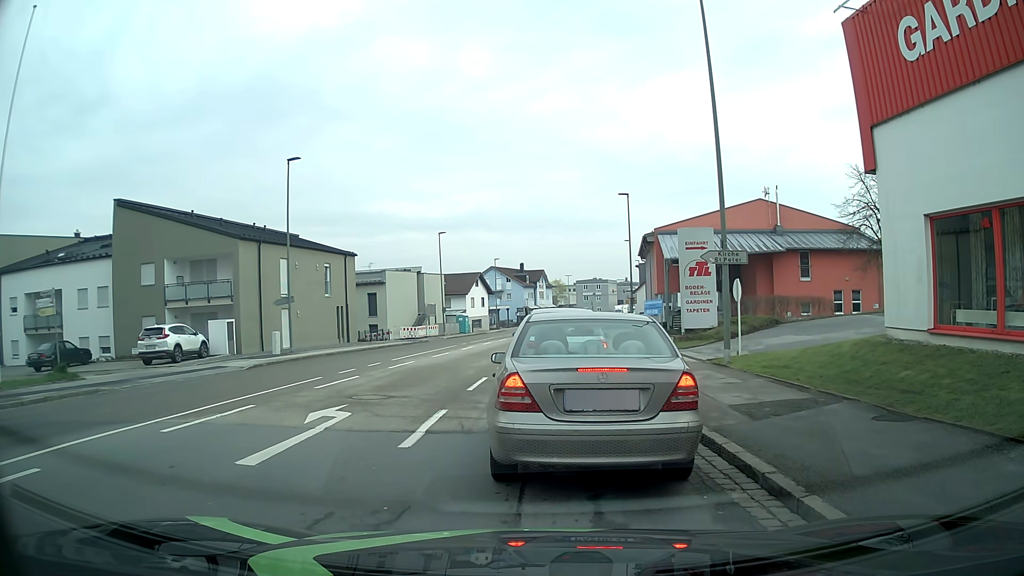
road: tertiary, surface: asphalt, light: Day
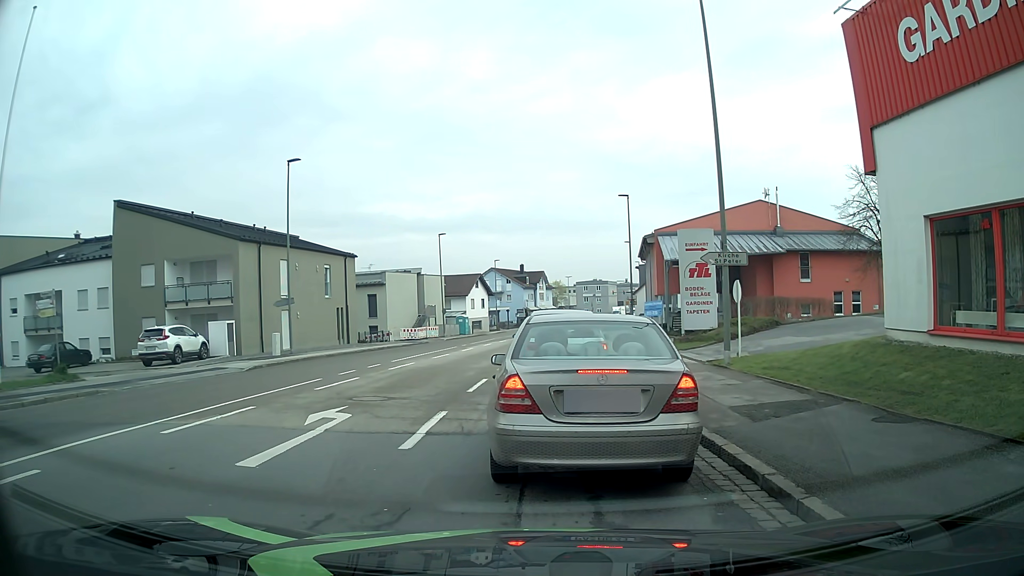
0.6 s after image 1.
(0.0, 0.0) m; 0°
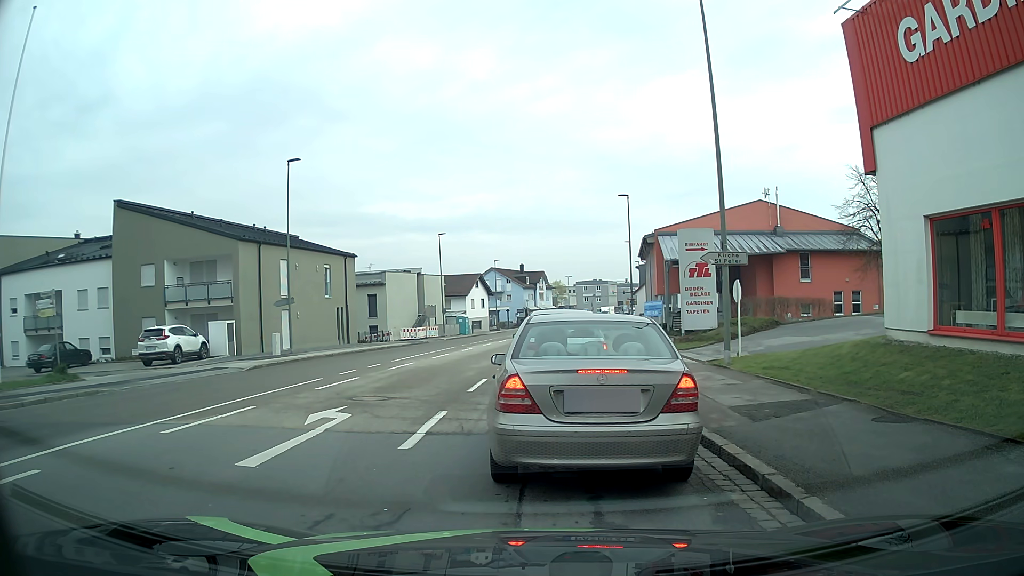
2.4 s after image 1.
(0.0, 0.0) m; 0°
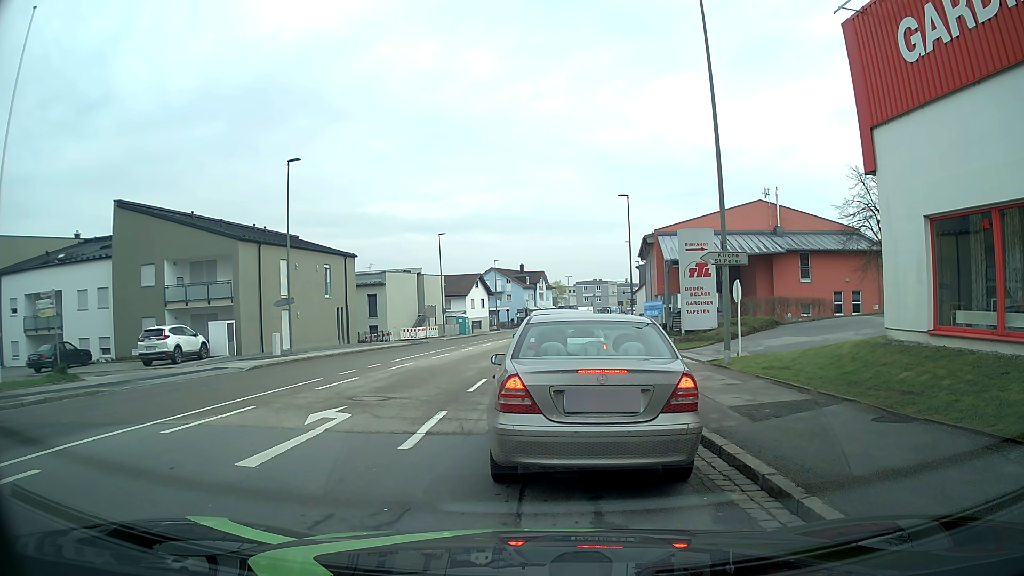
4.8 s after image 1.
(0.0, 0.0) m; 0°
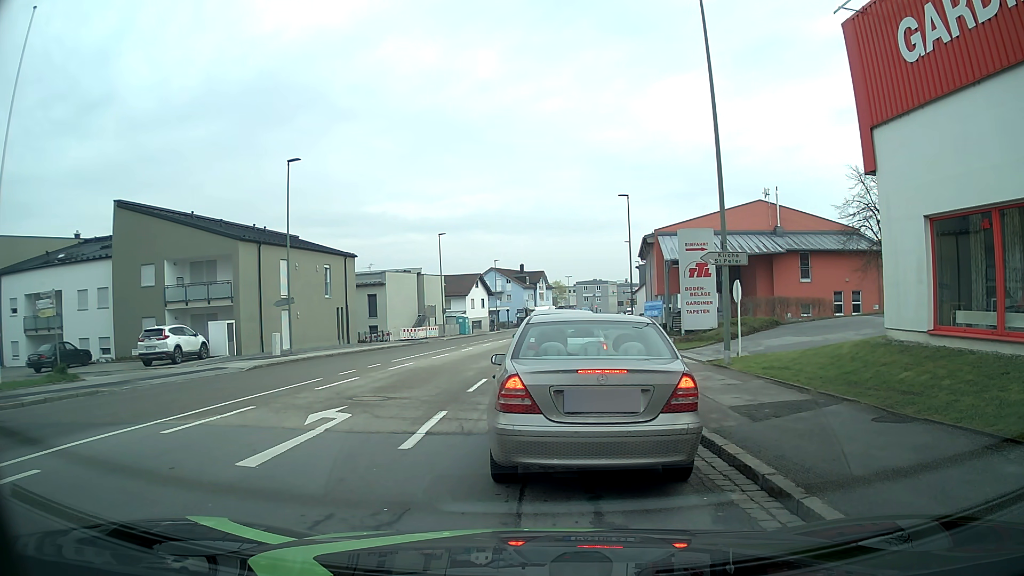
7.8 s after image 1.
(0.0, 0.0) m; 0°
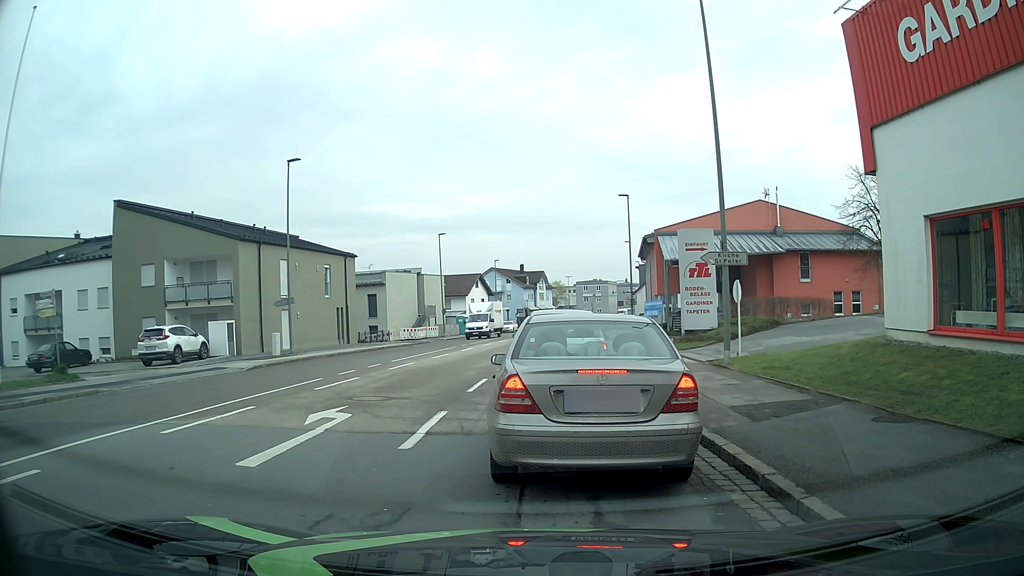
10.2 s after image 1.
(0.0, 0.0) m; 0°
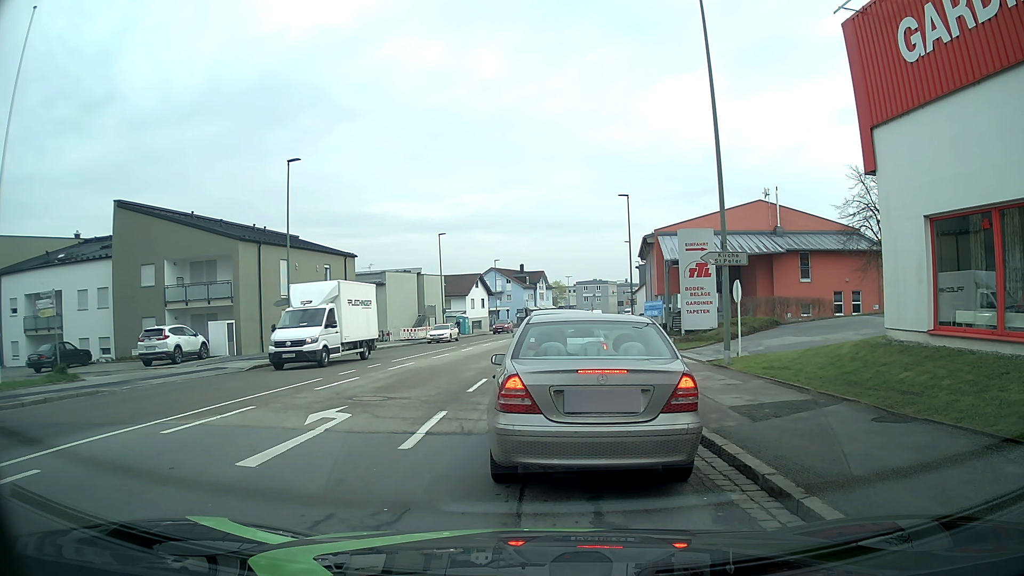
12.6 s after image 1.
(0.0, 0.0) m; 0°
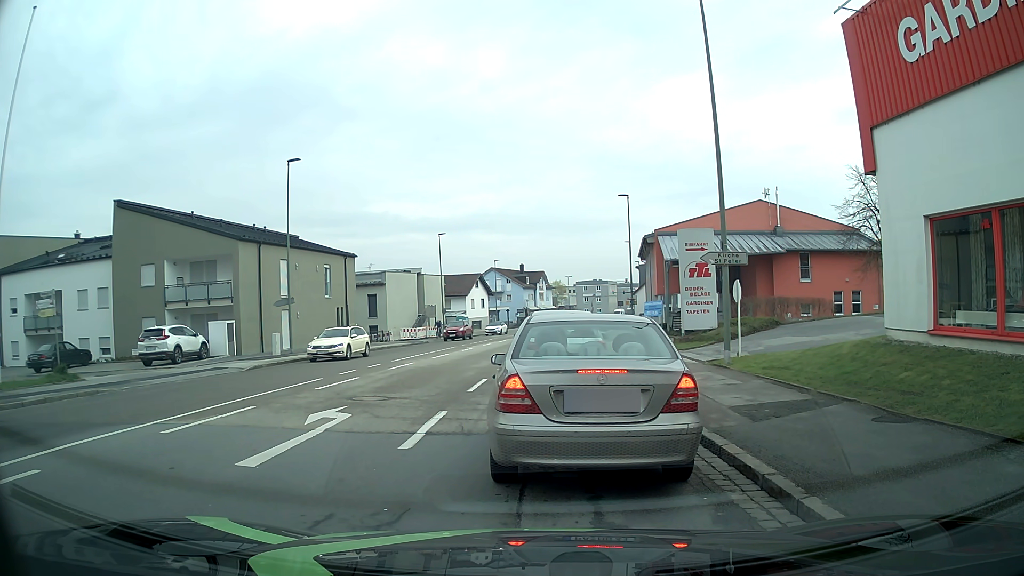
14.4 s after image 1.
(0.0, 0.0) m; 0°
(0, +10) (0, +20) (+1, +30) (+2, +40) (+4, +50) (+5, +60) (+7, +70) (+9, +79) (+11, +89) (+13, +99) m
